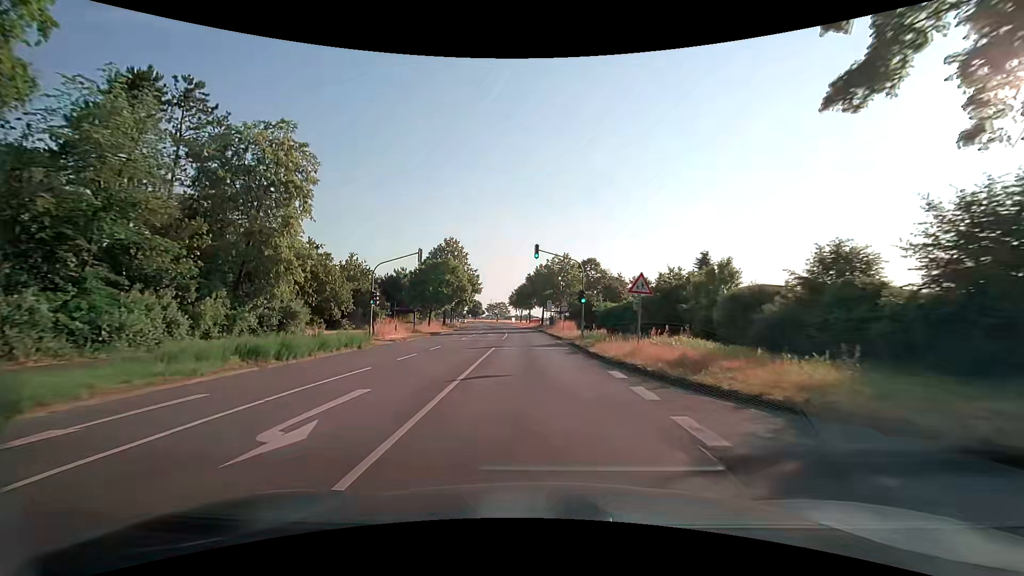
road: secondary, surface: asphalt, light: Day
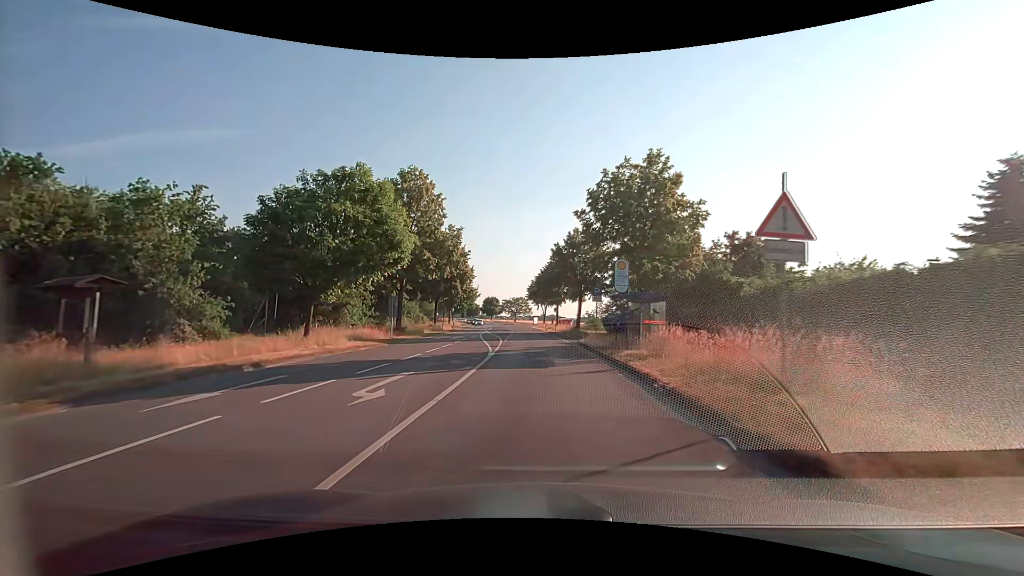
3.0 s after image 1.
(-1.0, +38.0) m; -3°
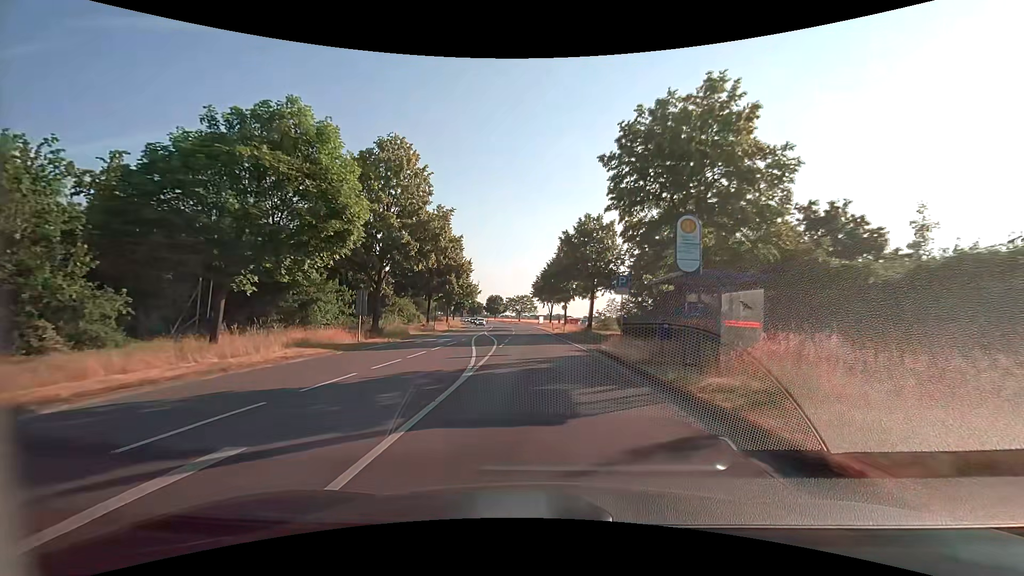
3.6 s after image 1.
(0.0, +7.6) m; -1°
(0, +10) (0, +20) (0, +30) (-1, +40) (-1, +50) (-1, +60) (-2, +70) (-3, +80) (-4, +90) (-5, +100) m
